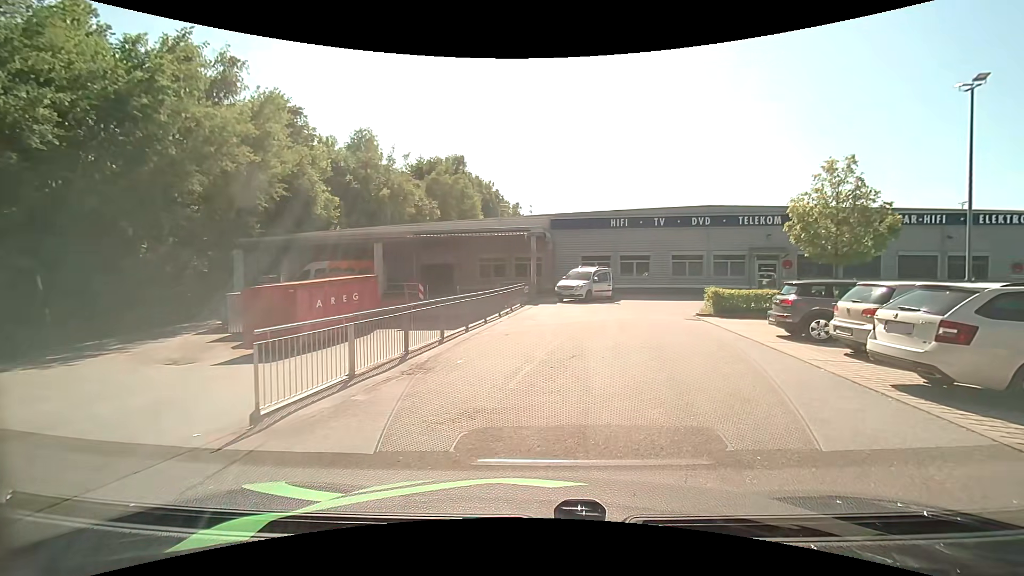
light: Day
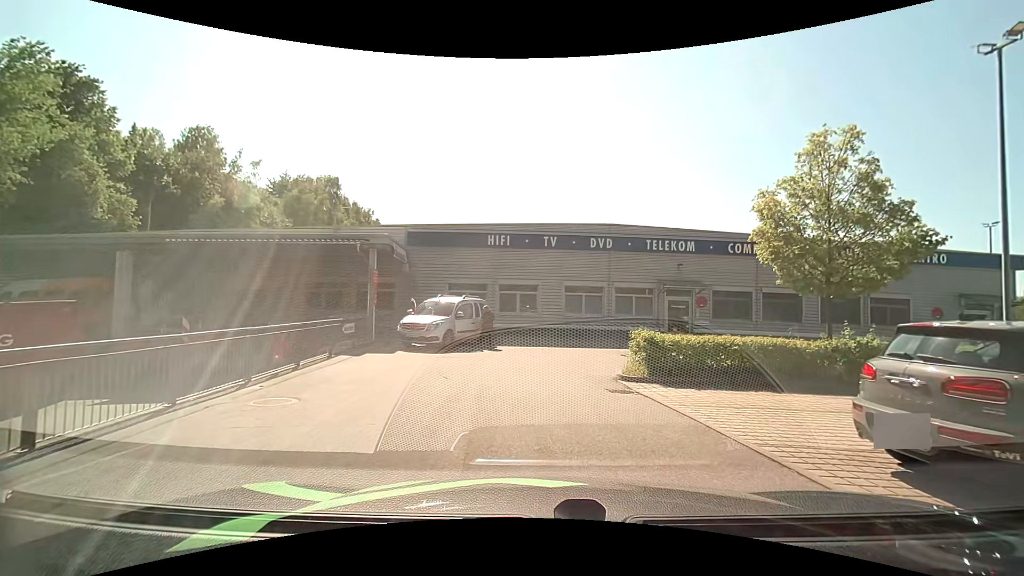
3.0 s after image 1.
(+1.2, +9.2) m; +13°
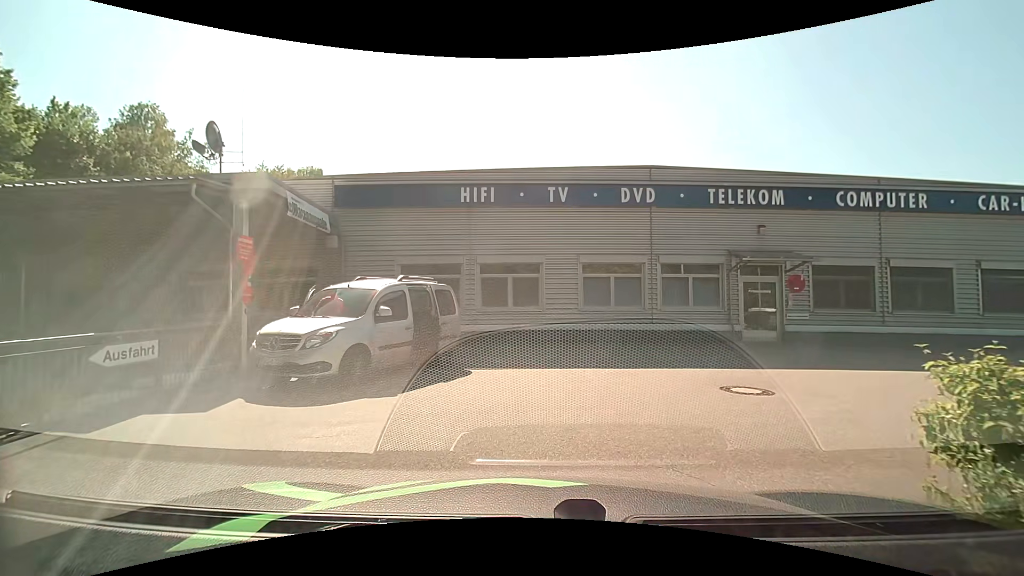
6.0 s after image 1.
(0.0, +8.8) m; 0°
